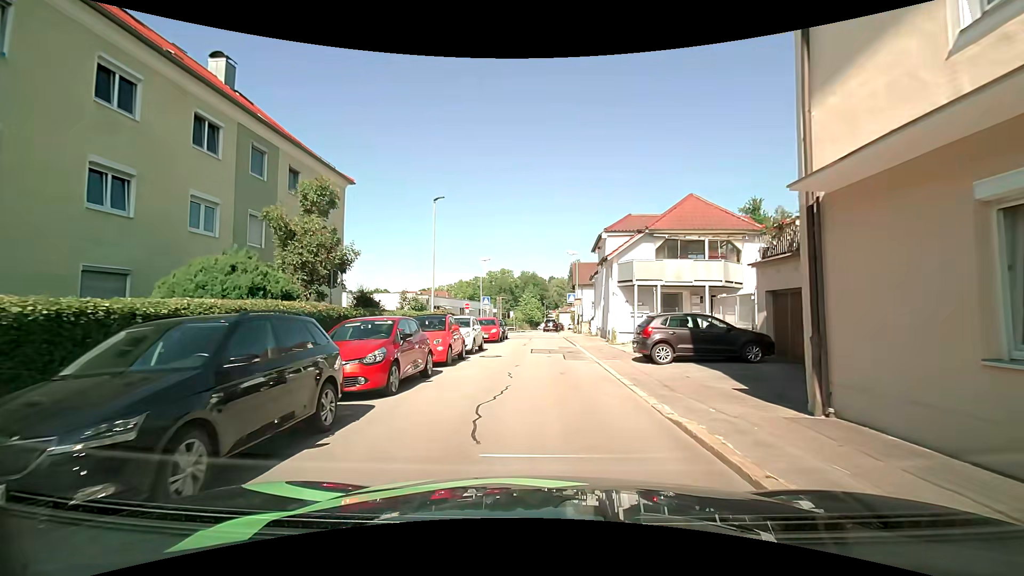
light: Day
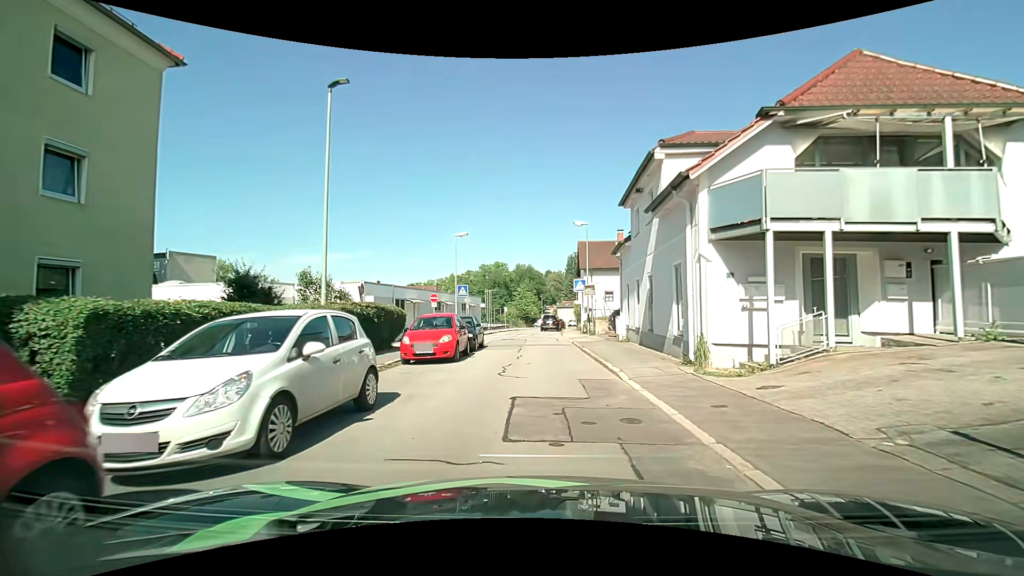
(+0.2, +13.8) m; +1°
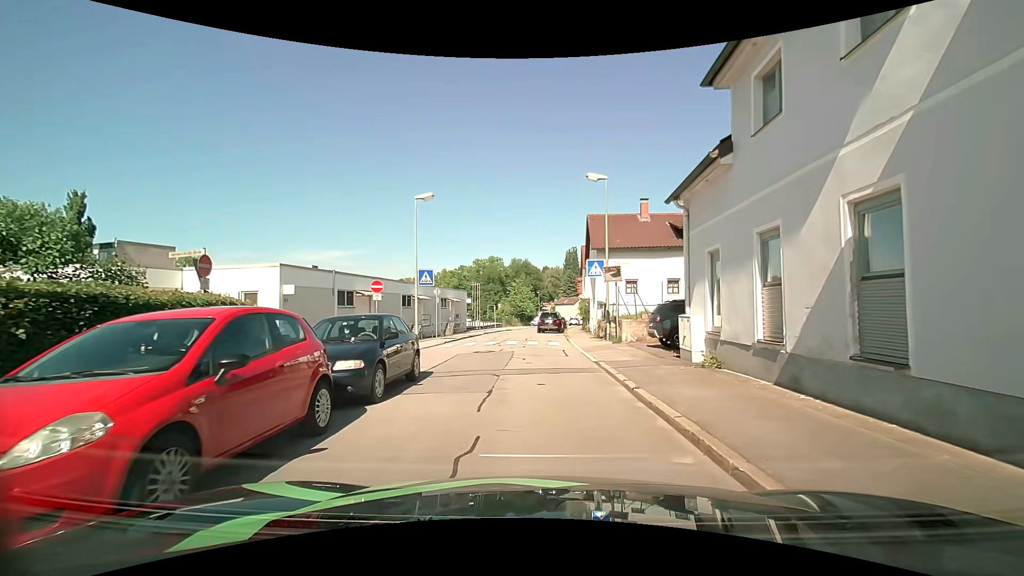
(-0.1, +11.5) m; -1°
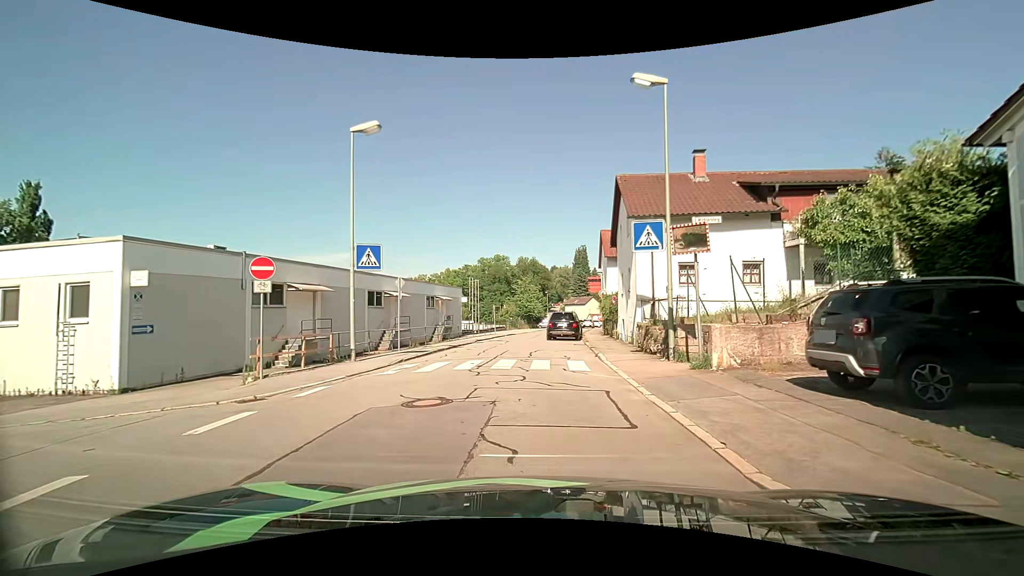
(0.0, +10.1) m; -1°
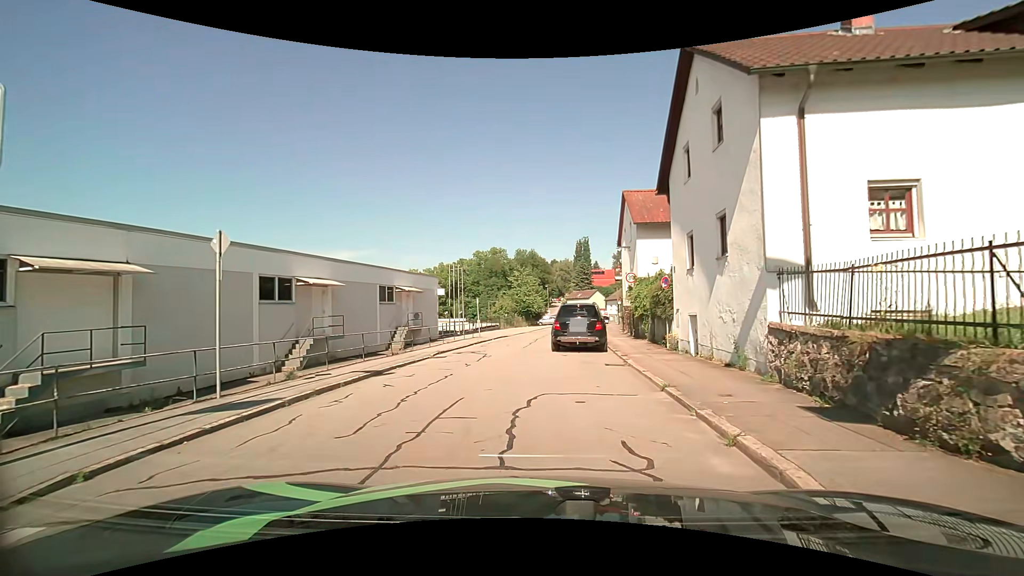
(+0.2, +12.0) m; +1°
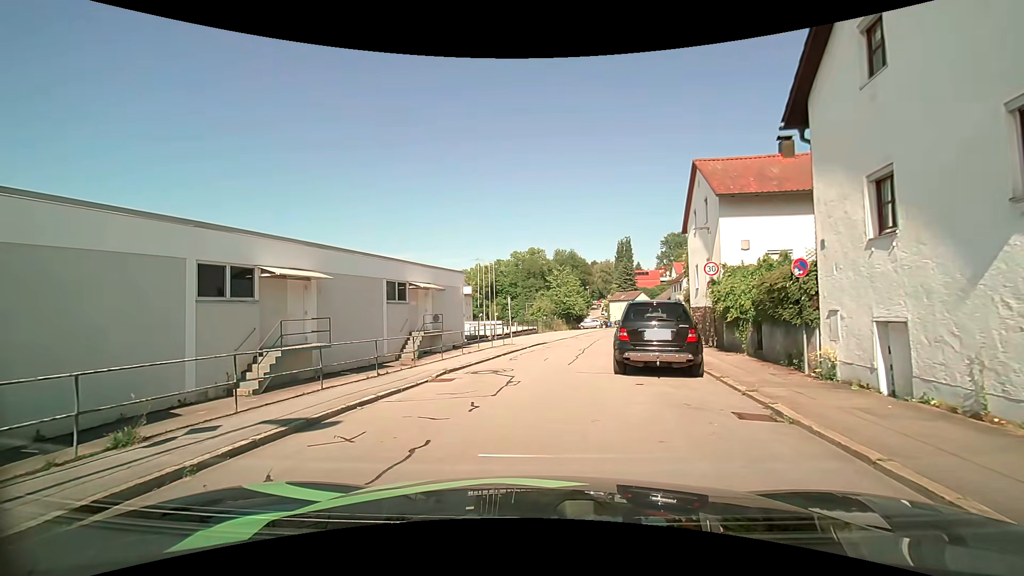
(-0.2, +6.1) m; -5°
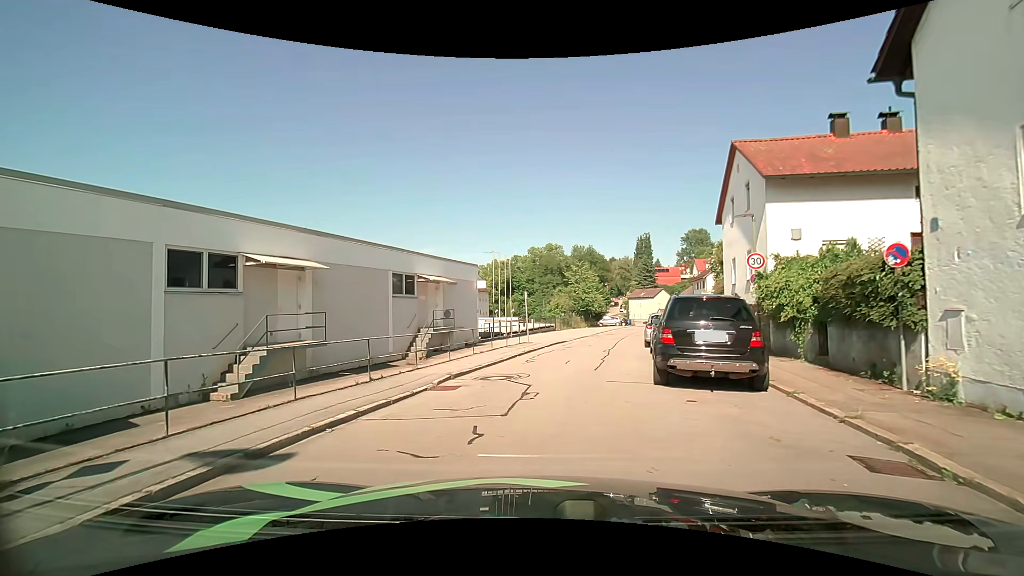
(-0.1, +2.1) m; -2°
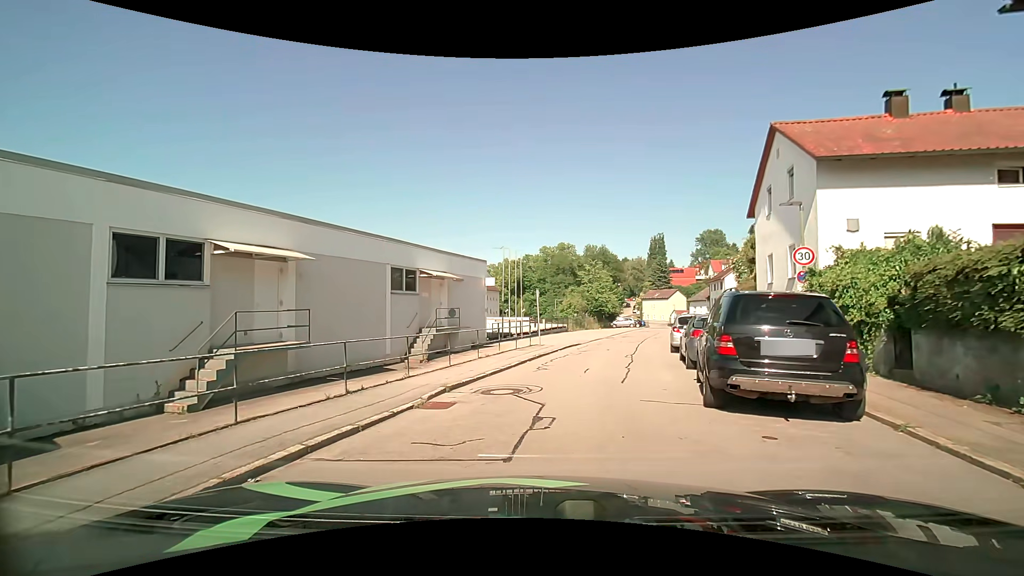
(0.0, +2.1) m; -1°
(0, +10) (+2, +20) (+5, +29) (+8, +39) (+11, +48) (+15, +58) (+19, +67) (+21, +77) (+22, +87) (+25, +96) m
